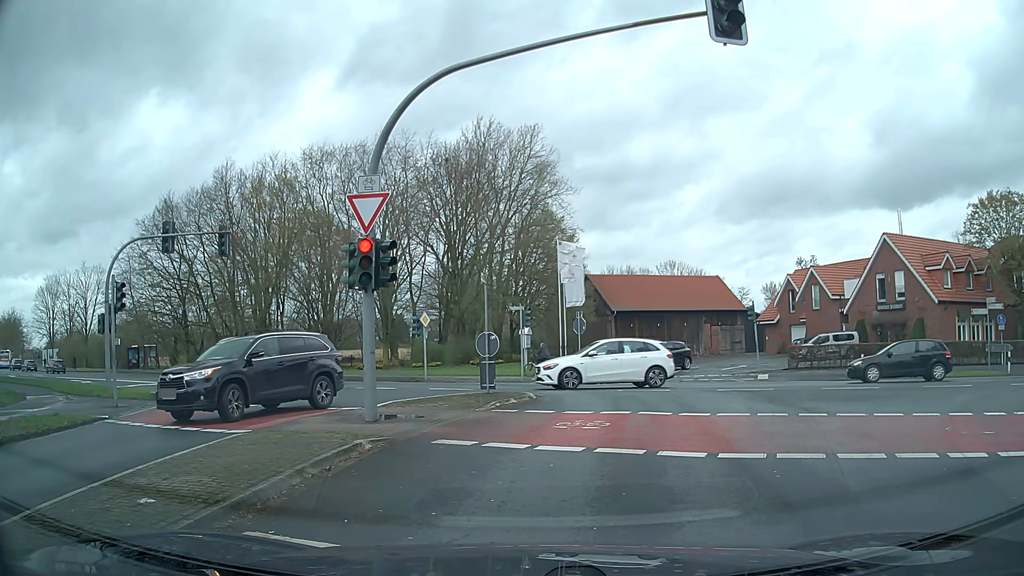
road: secondary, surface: asphalt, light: Day
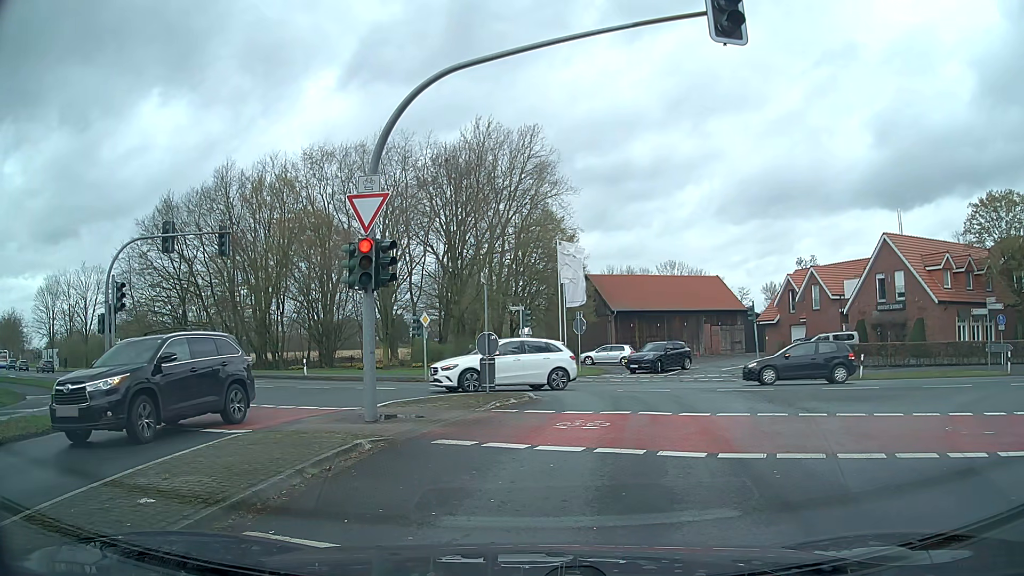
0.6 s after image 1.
(0.0, 0.0) m; 0°
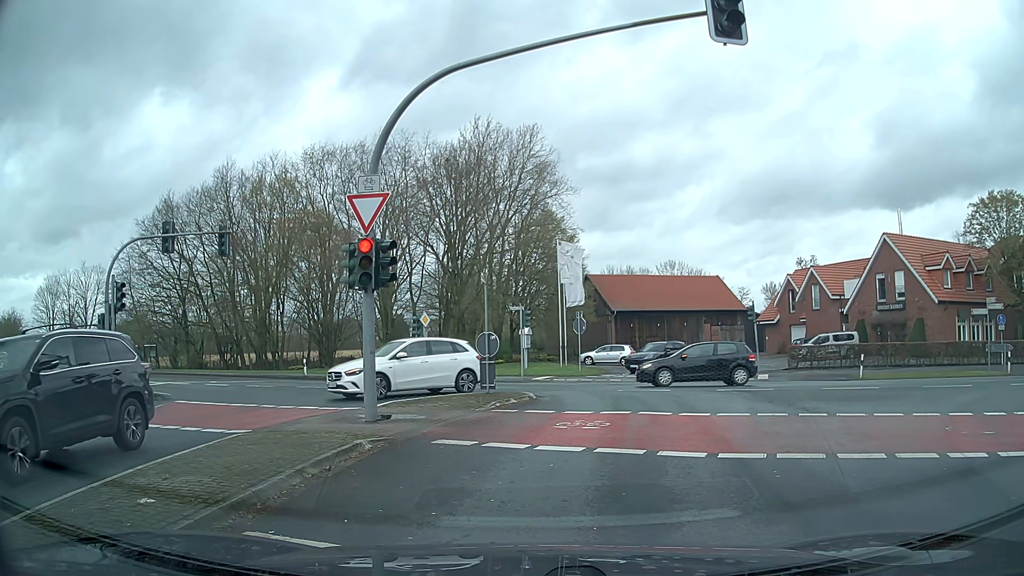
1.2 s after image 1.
(0.0, 0.0) m; 0°
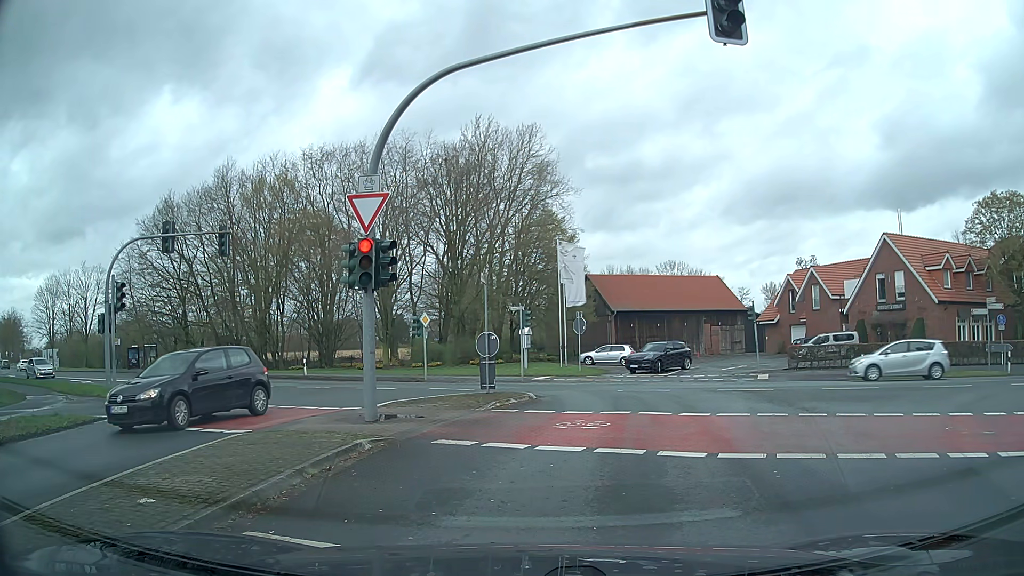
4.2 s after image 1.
(0.0, 0.0) m; 0°
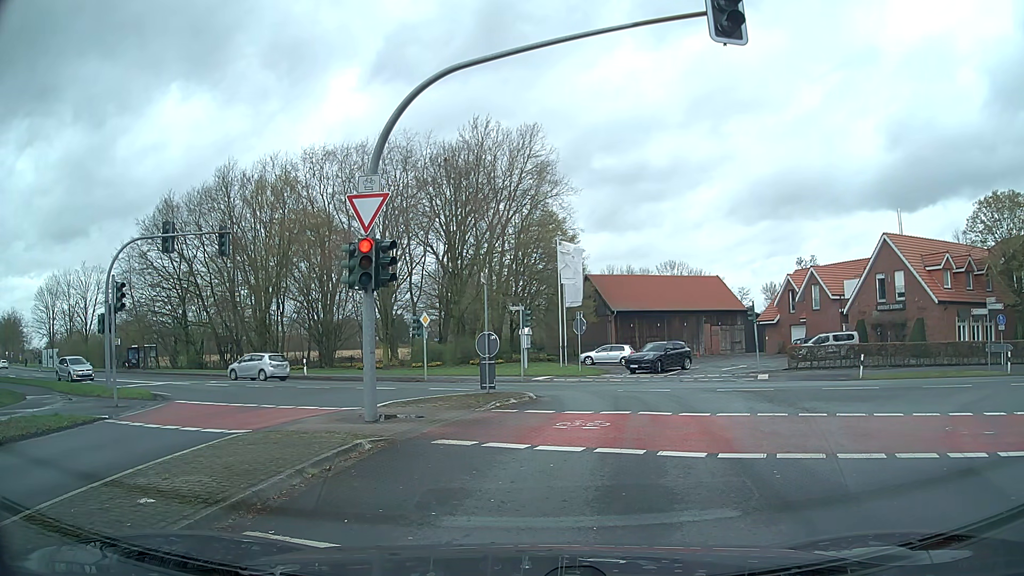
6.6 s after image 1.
(0.0, 0.0) m; 0°
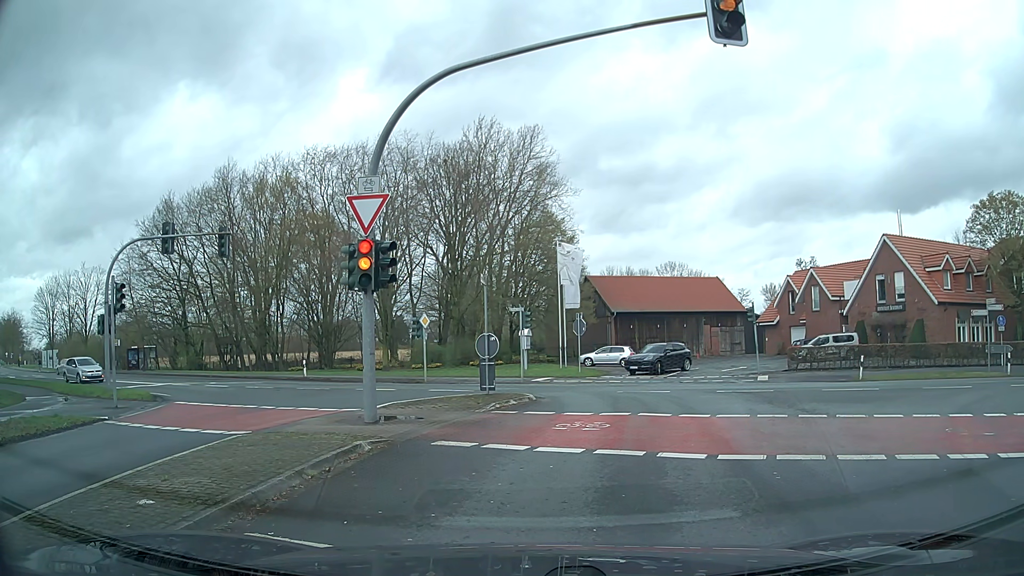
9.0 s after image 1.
(0.0, 0.0) m; 0°
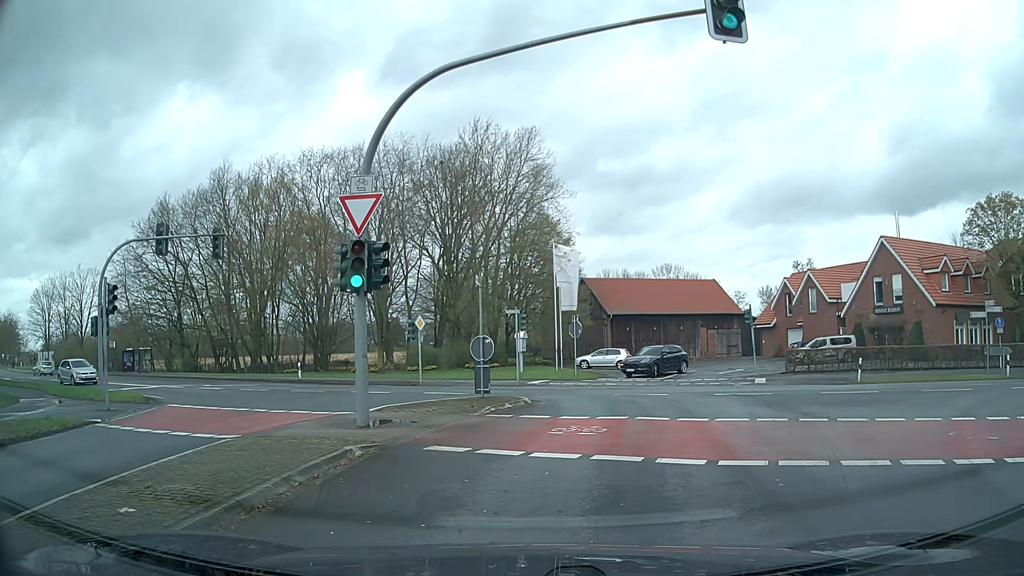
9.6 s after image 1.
(0.0, +0.2) m; 0°
